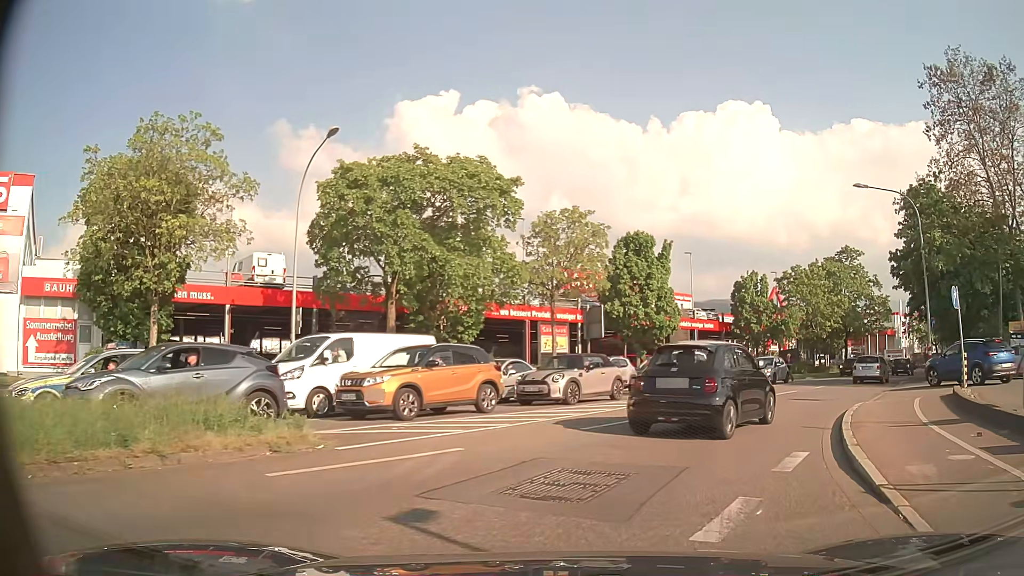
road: secondary_link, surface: asphalt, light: Day
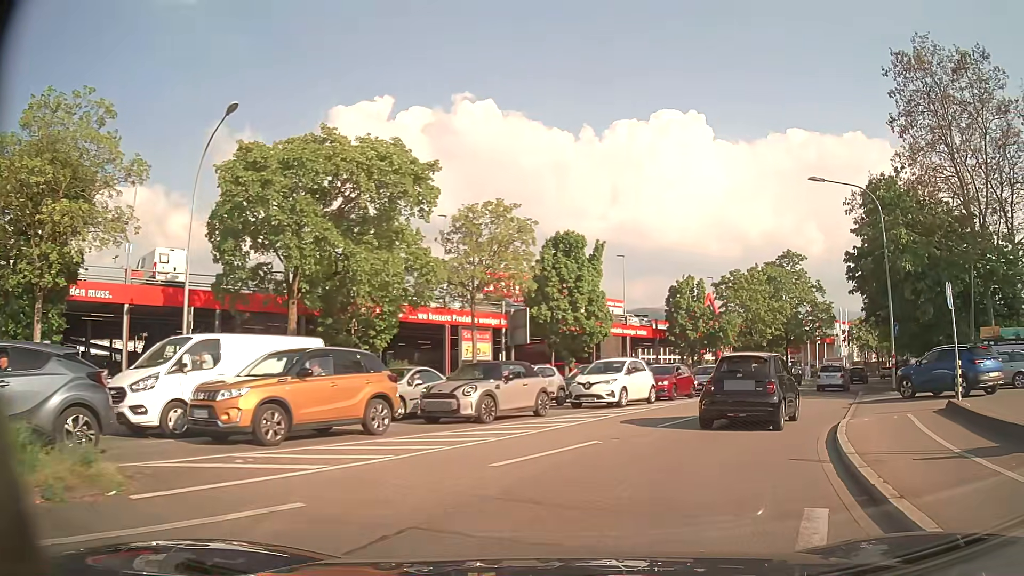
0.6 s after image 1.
(+0.1, +3.4) m; +6°
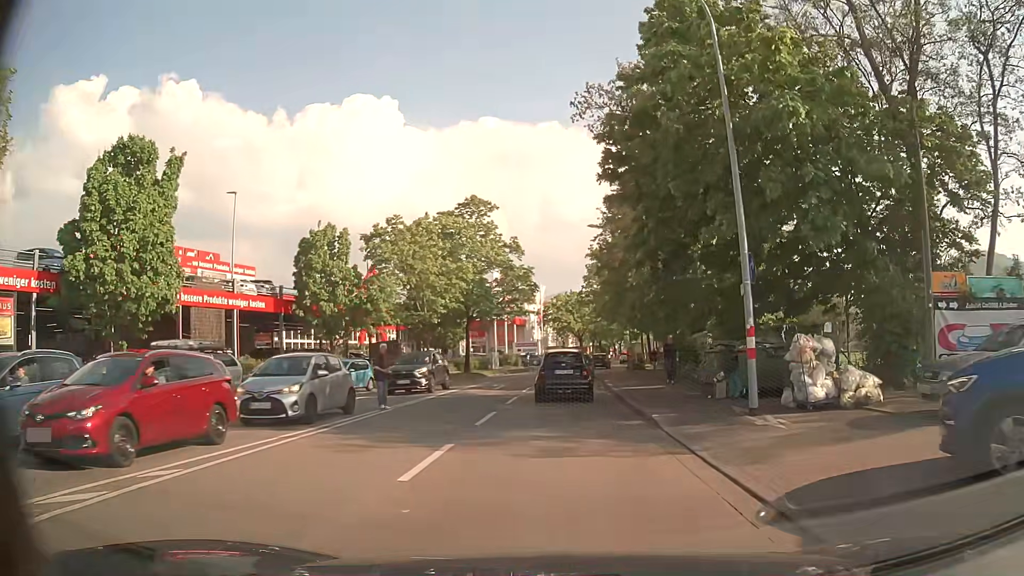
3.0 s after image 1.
(+5.3, +18.0) m; +26°
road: secondary
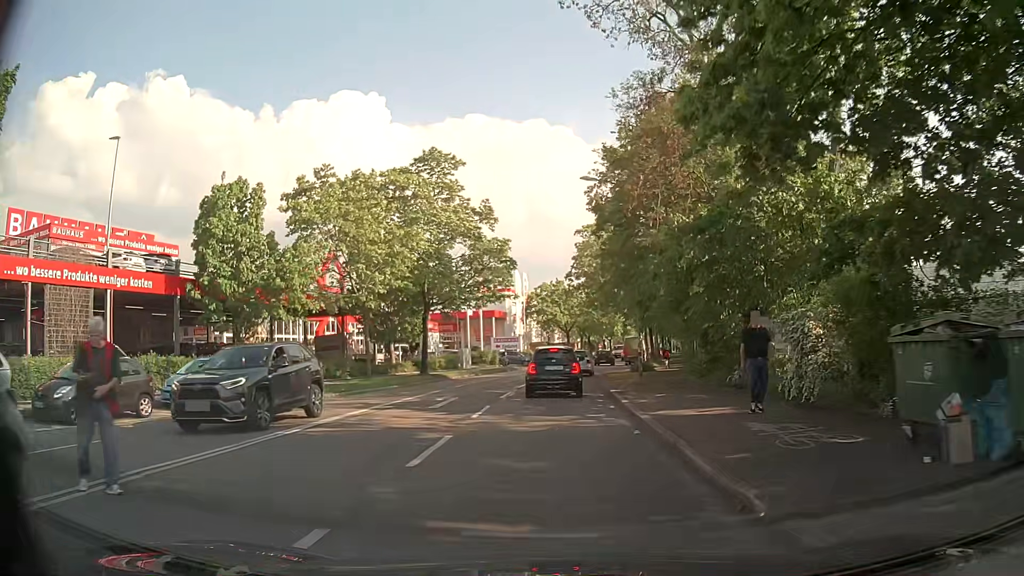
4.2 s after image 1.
(+0.2, +11.3) m; +1°
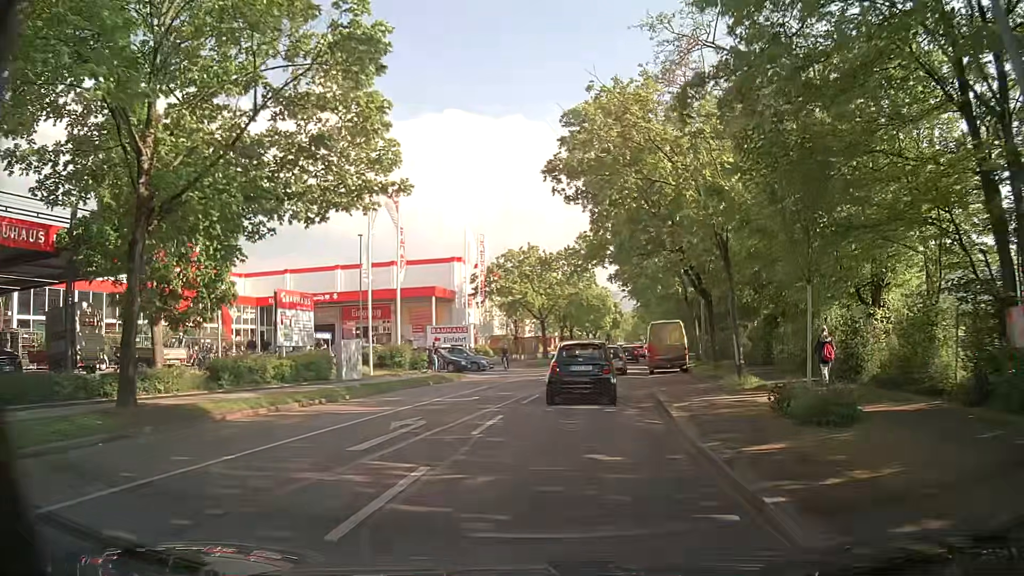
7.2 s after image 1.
(+0.5, +27.1) m; +3°
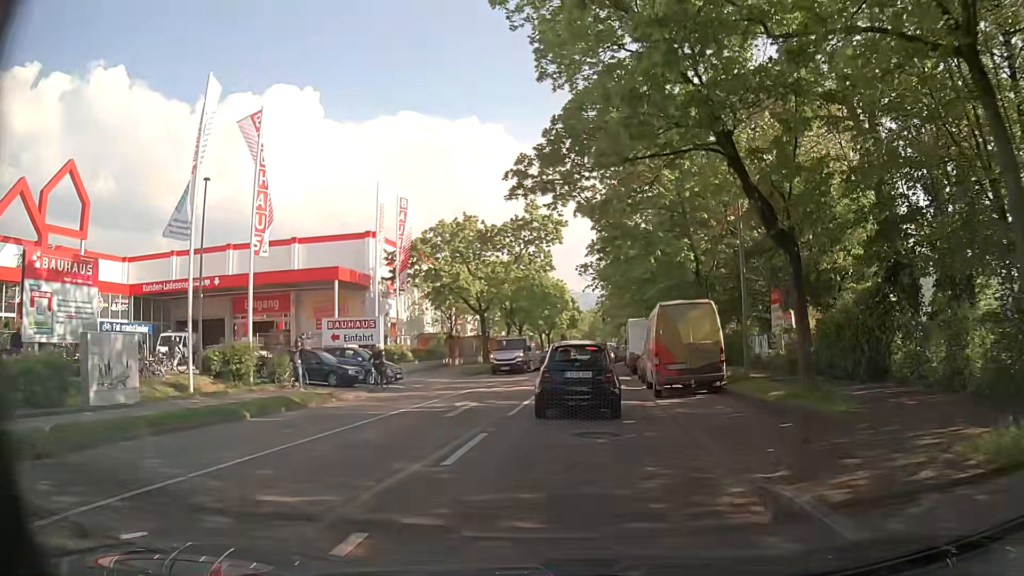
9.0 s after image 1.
(+0.5, +14.5) m; +4°
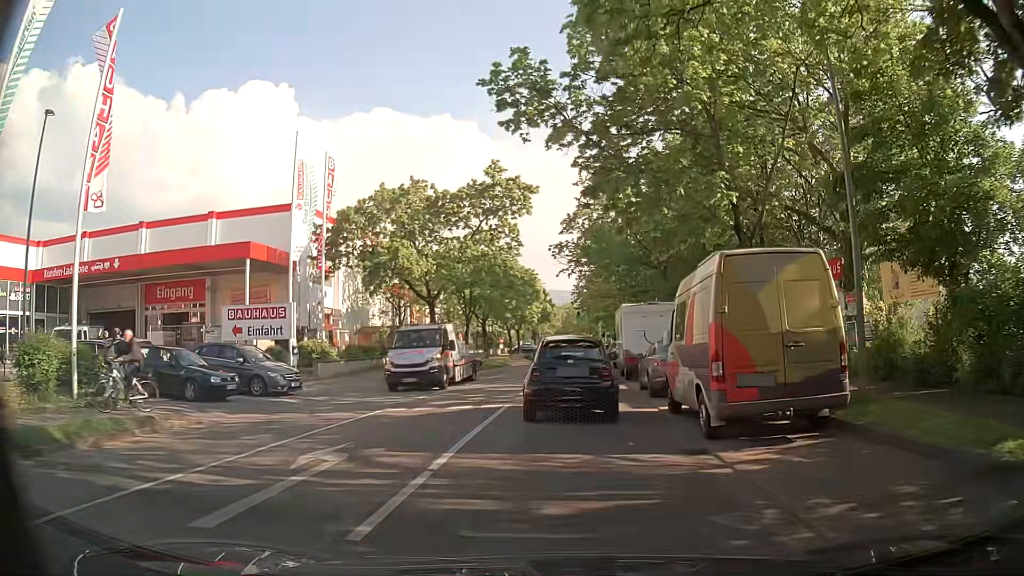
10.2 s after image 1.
(+0.2, +9.2) m; +2°
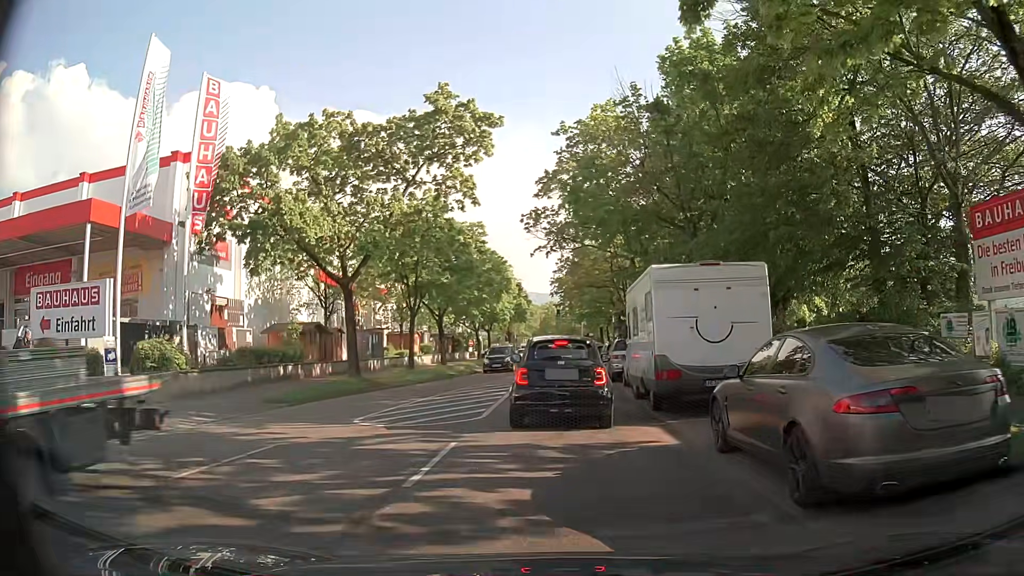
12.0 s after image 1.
(+0.3, +11.6) m; +3°
